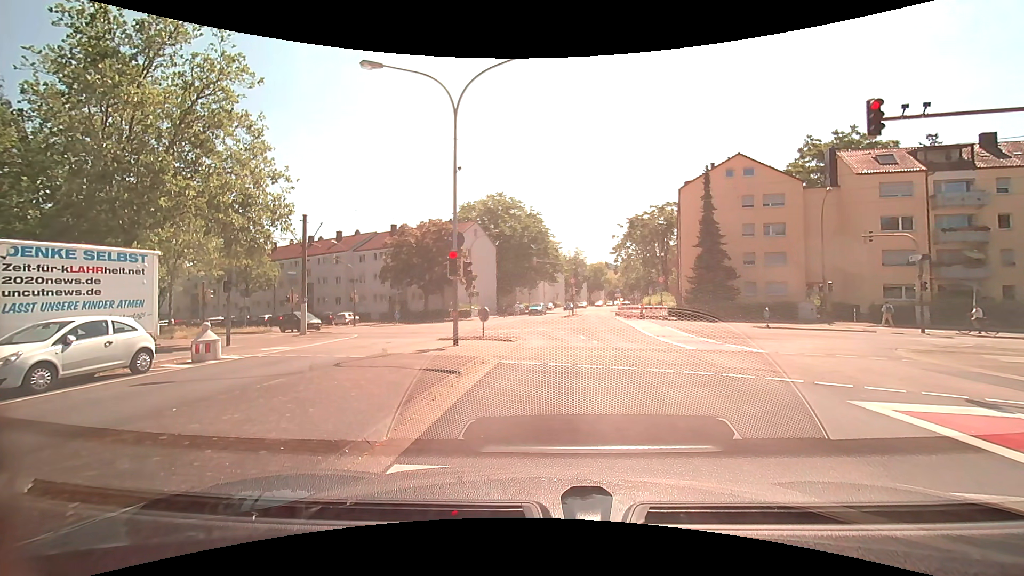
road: tertiary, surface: asphalt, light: Day
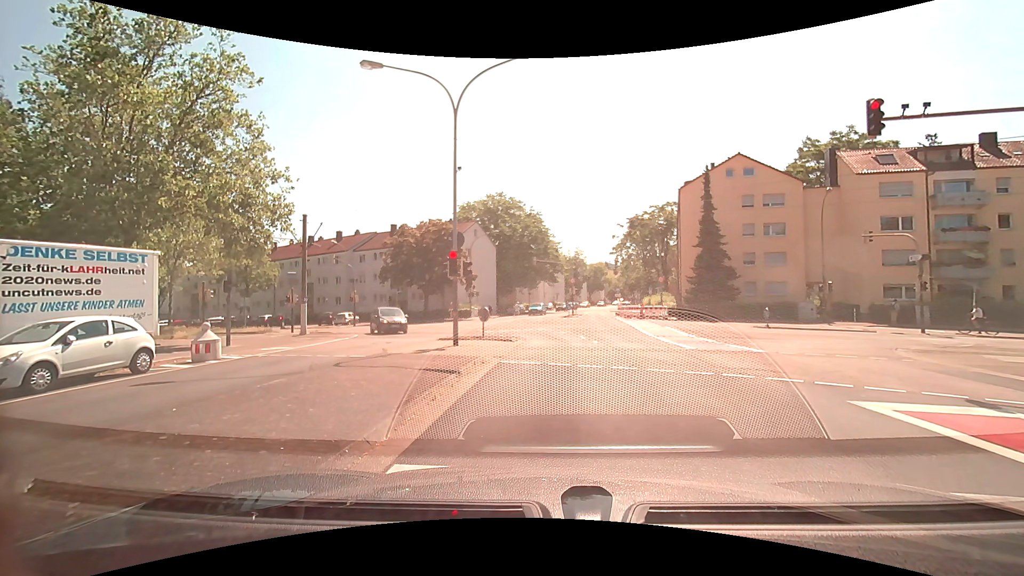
(0.0, 0.0) m; 0°
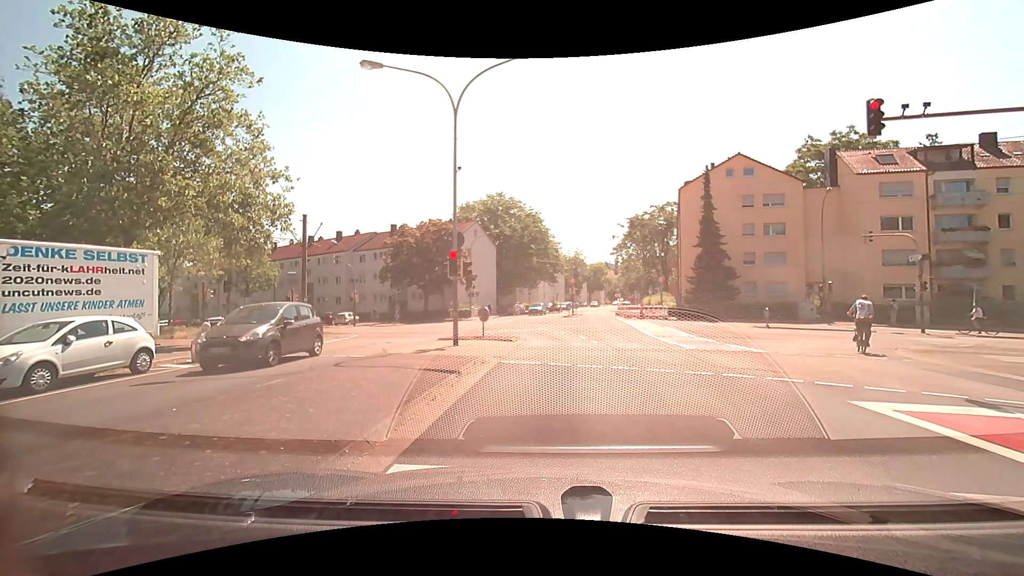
(0.0, 0.0) m; 0°
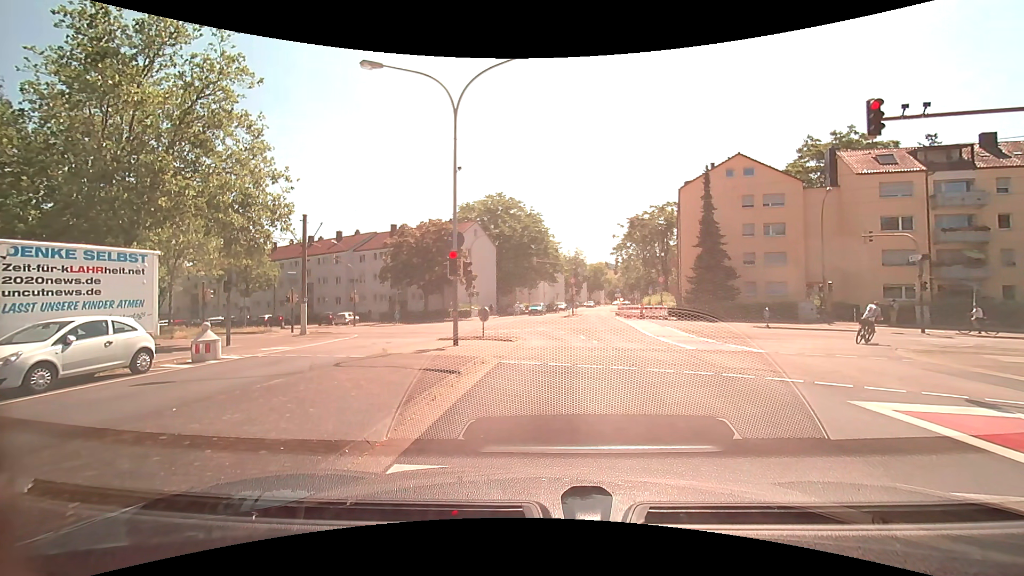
(0.0, 0.0) m; 0°
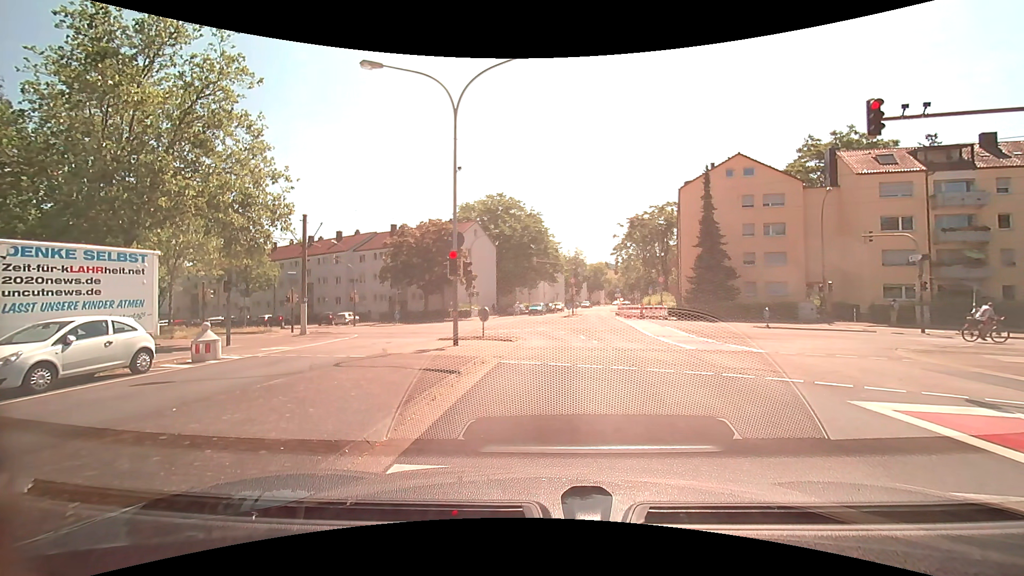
(0.0, 0.0) m; 0°
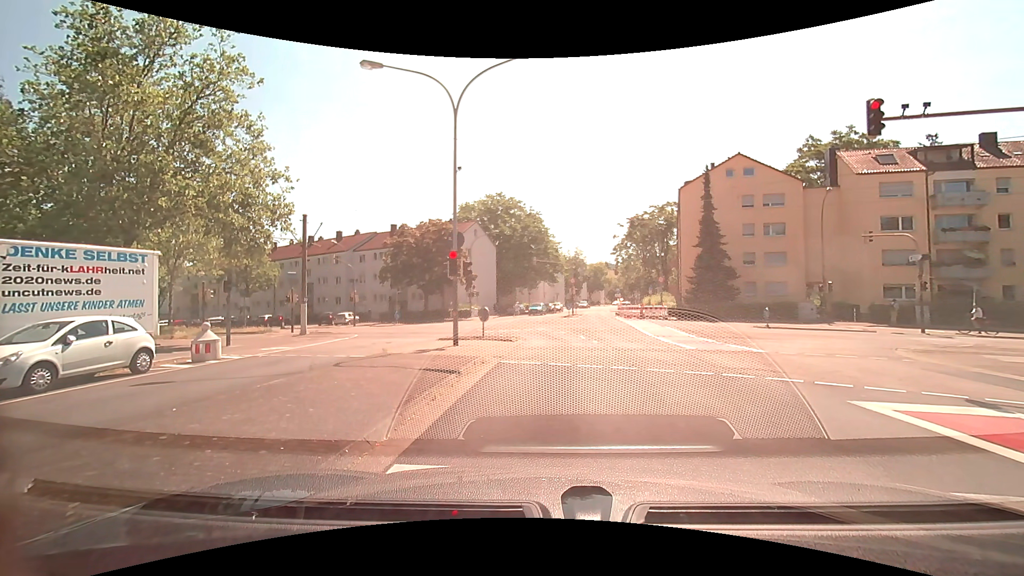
(0.0, 0.0) m; 0°
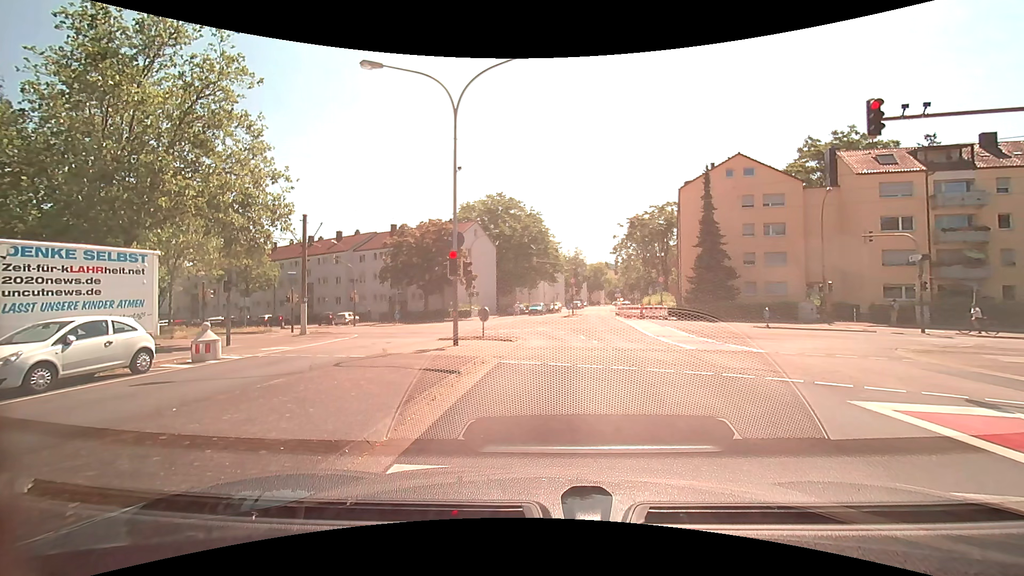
(0.0, 0.0) m; 0°
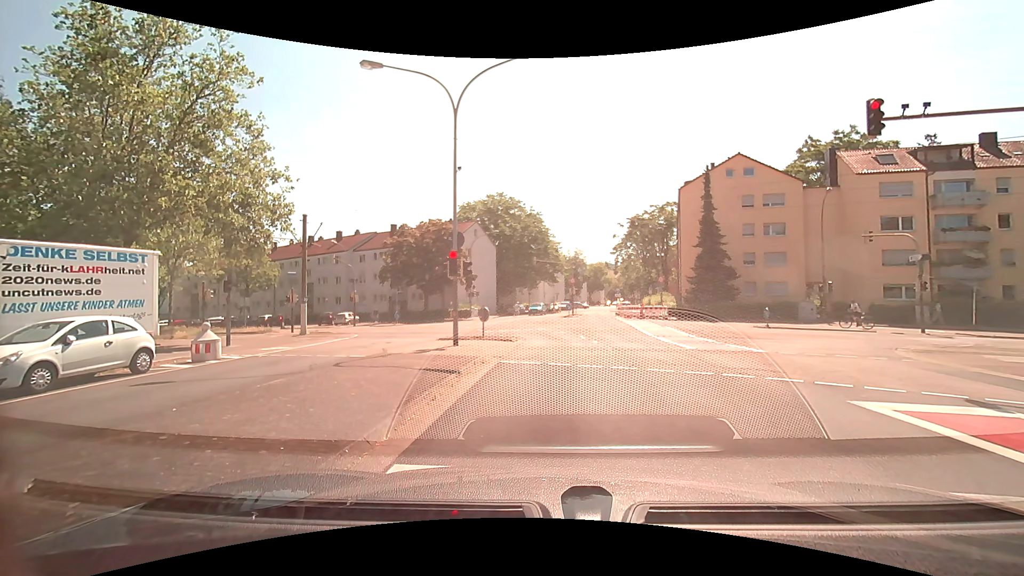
(0.0, 0.0) m; 0°
